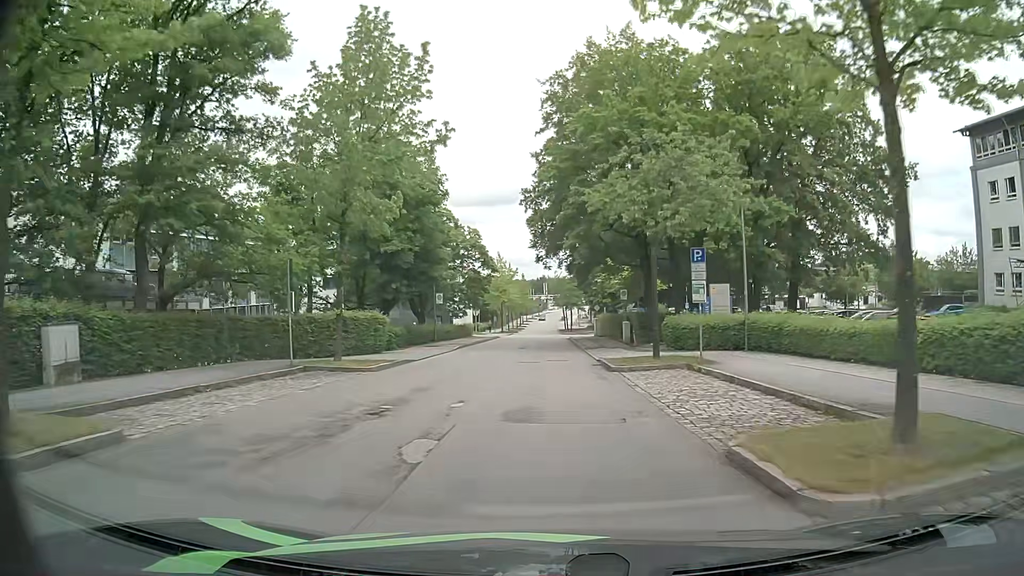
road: residential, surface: asphalt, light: Day
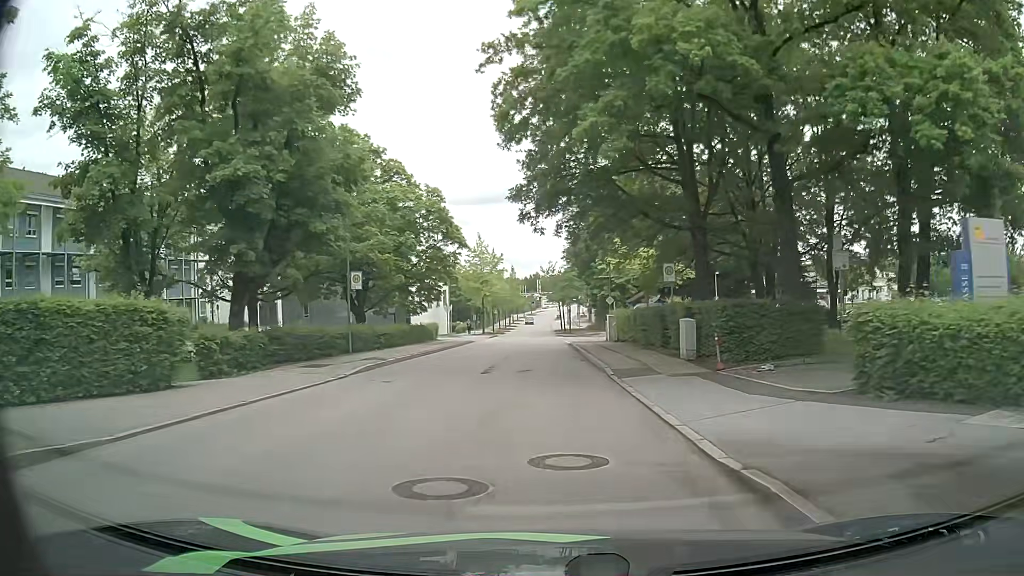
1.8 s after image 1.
(0.0, +18.1) m; 0°
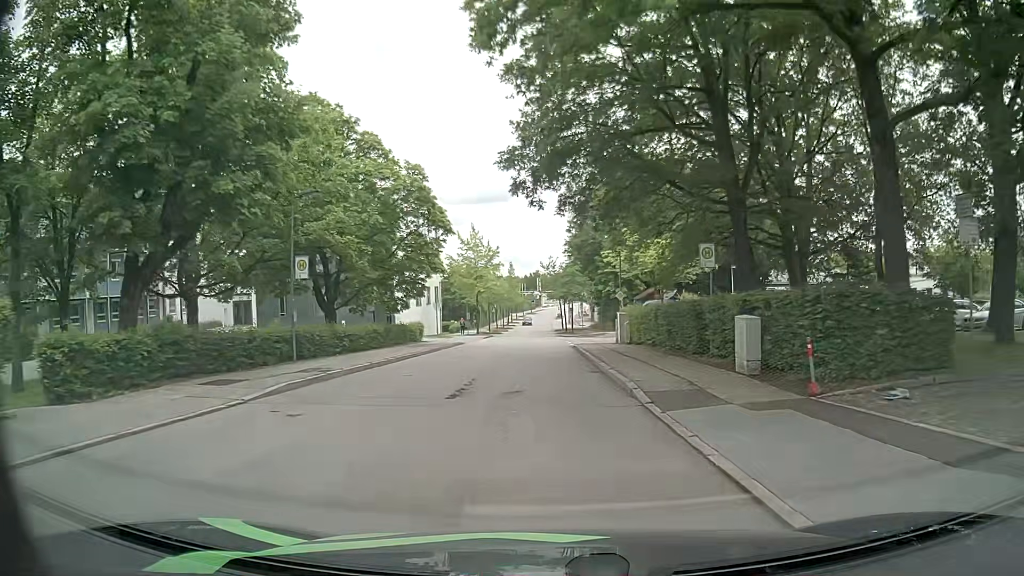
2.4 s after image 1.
(0.0, +6.0) m; 0°
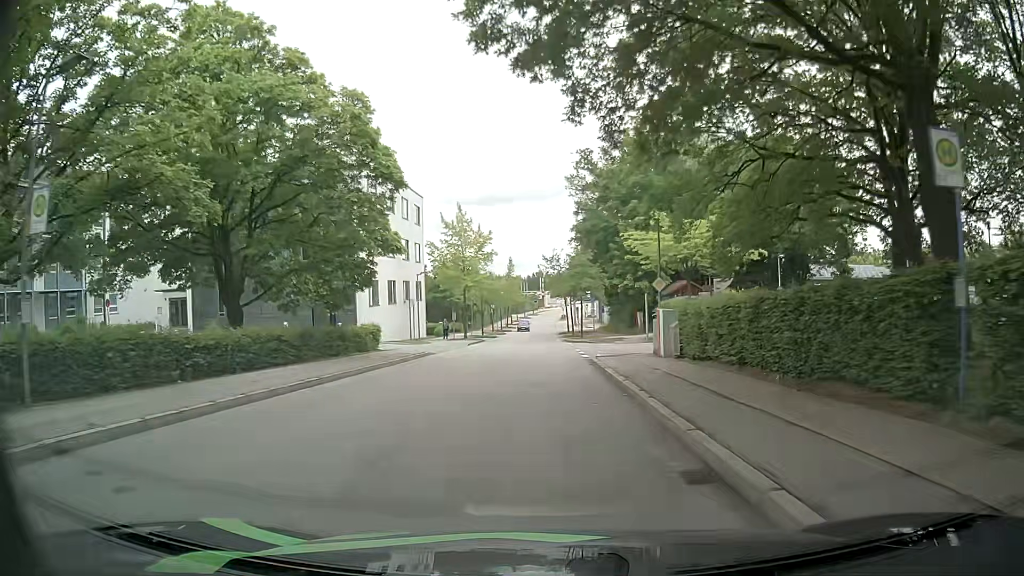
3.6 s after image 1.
(-0.1, +12.1) m; -1°
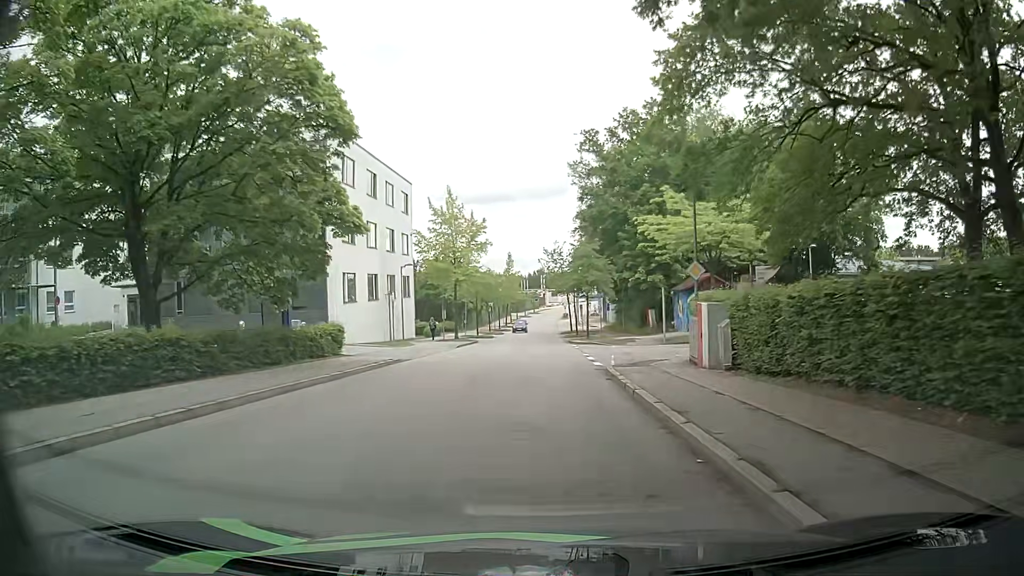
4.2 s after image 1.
(+0.1, +6.0) m; 0°
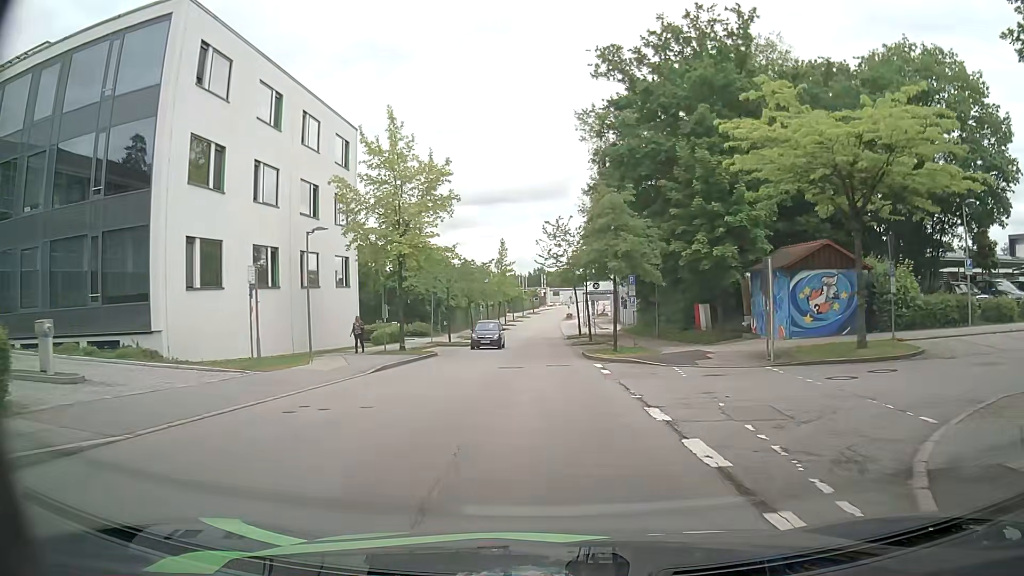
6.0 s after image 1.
(-0.1, +18.2) m; -1°
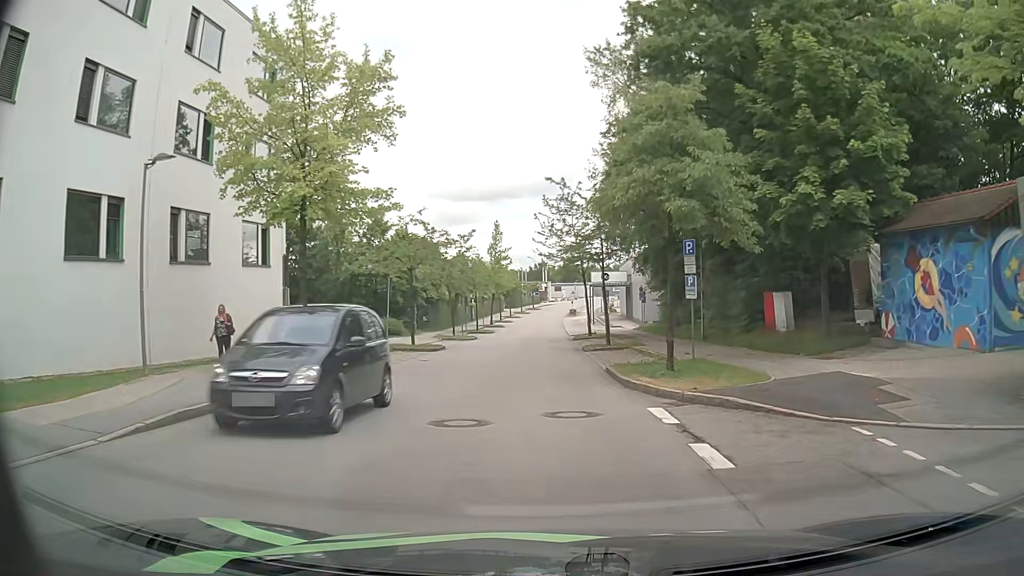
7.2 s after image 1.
(+0.1, +12.3) m; 0°
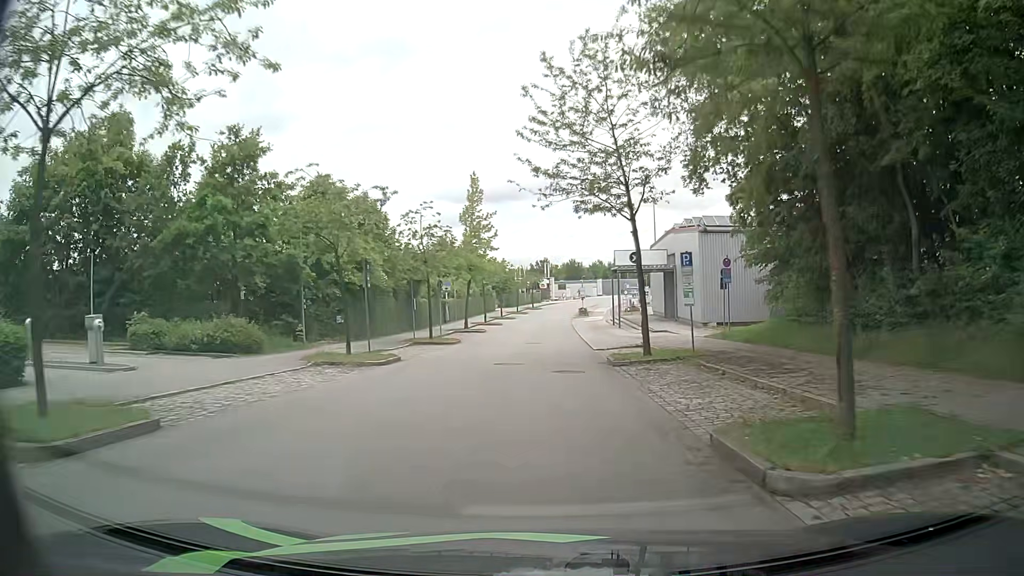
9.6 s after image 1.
(-0.1, +25.0) m; 0°
(0, +10) (0, +20) (0, +30) (0, +40) (0, +50) (0, +60) (0, +70) (0, +80) (+1, +90) (+1, +100) m
